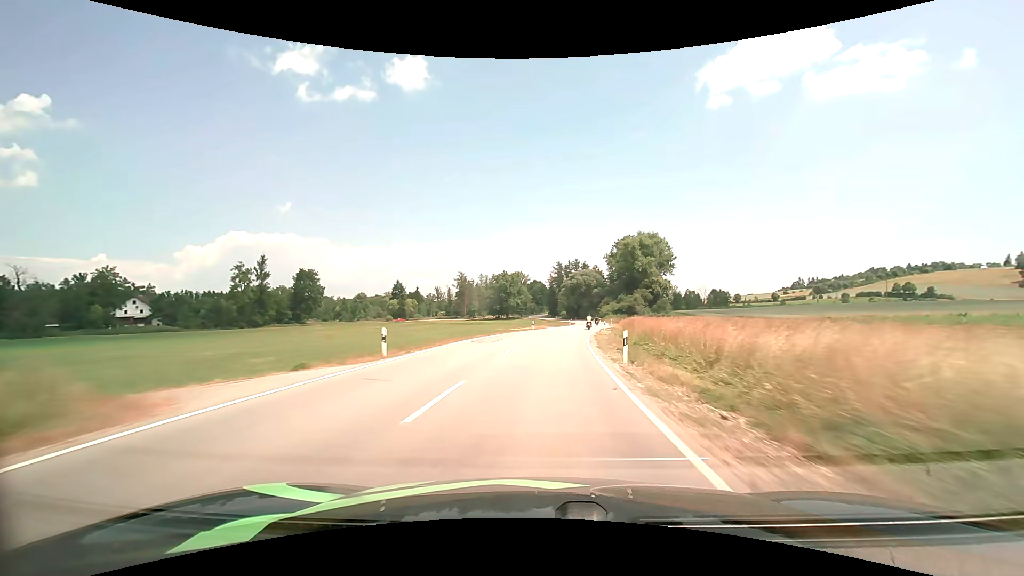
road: secondary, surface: asphalt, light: Day
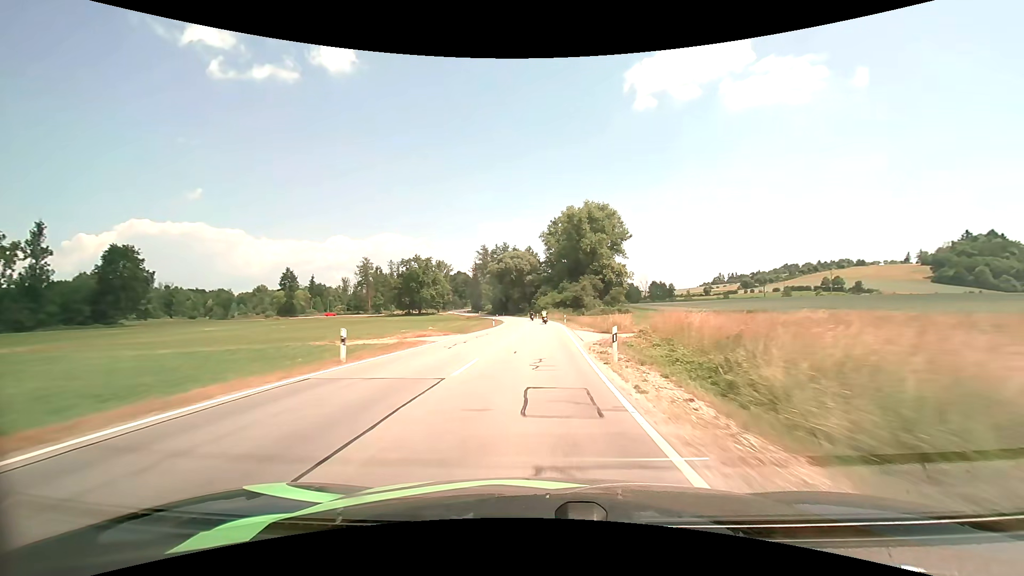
(+3.0, +41.3) m; +8°
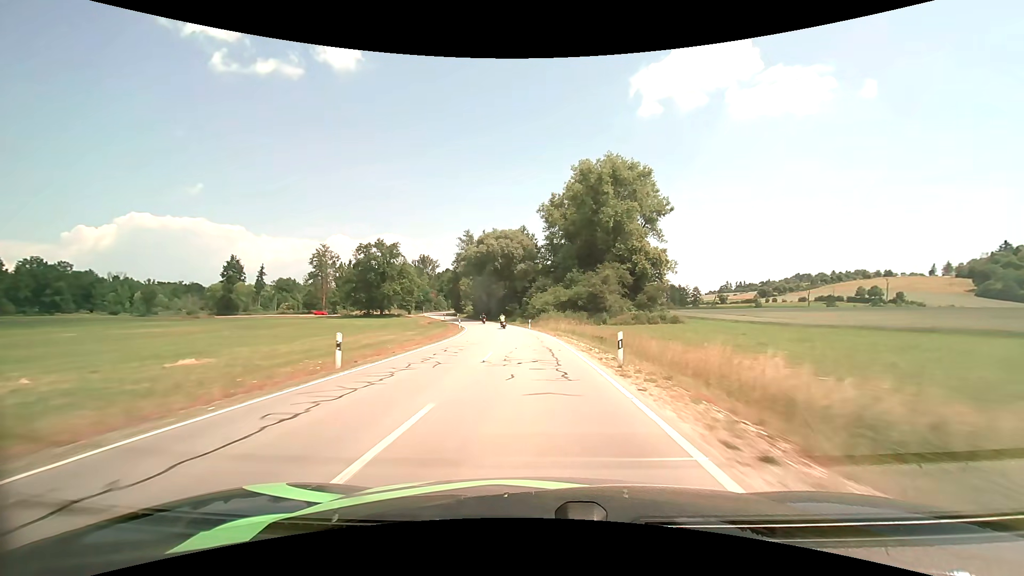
(+0.8, +41.5) m; +1°
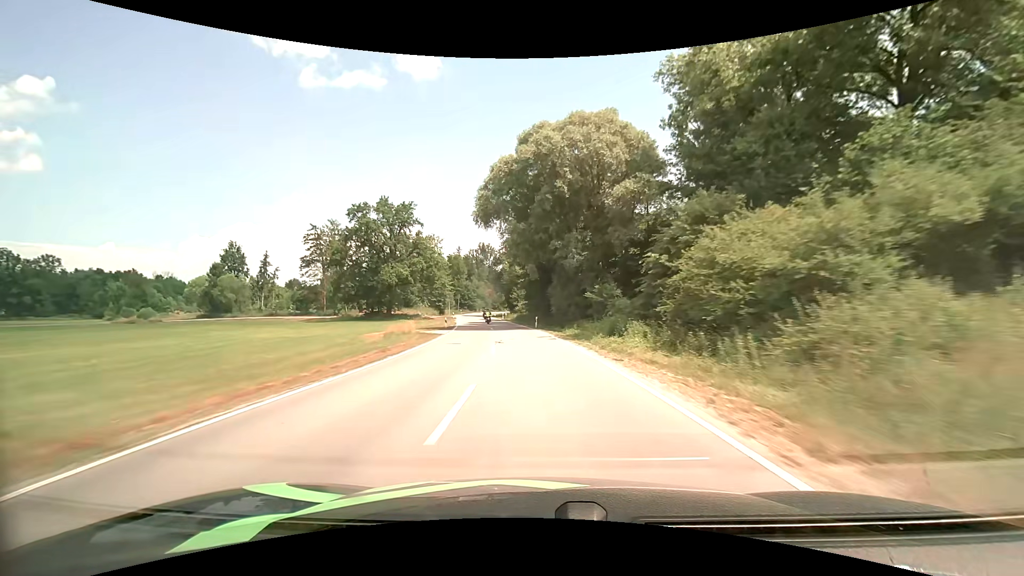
(-3.6, +55.9) m; -9°
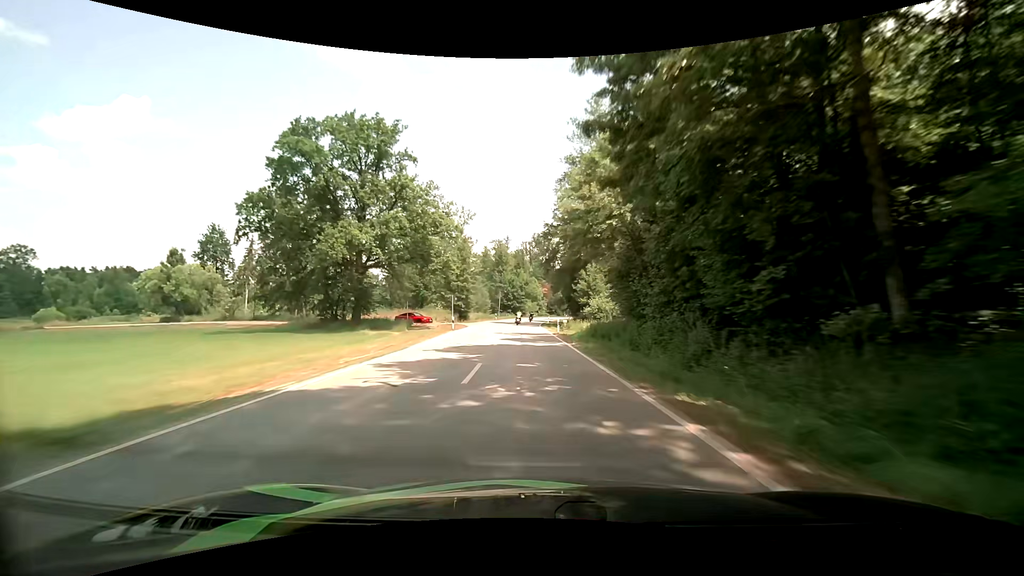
(-2.7, +42.1) m; -7°
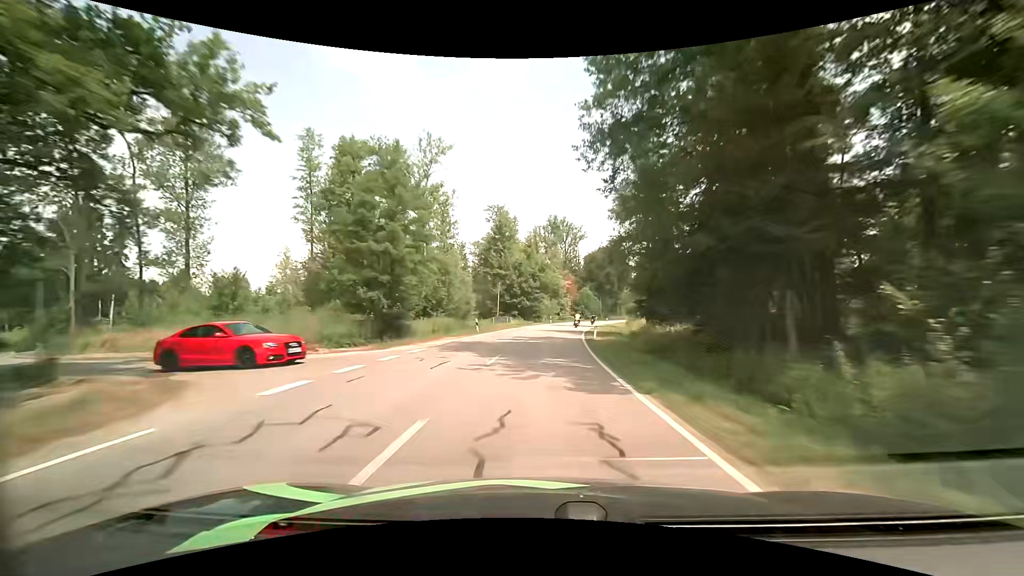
(-1.3, +41.6) m; -2°
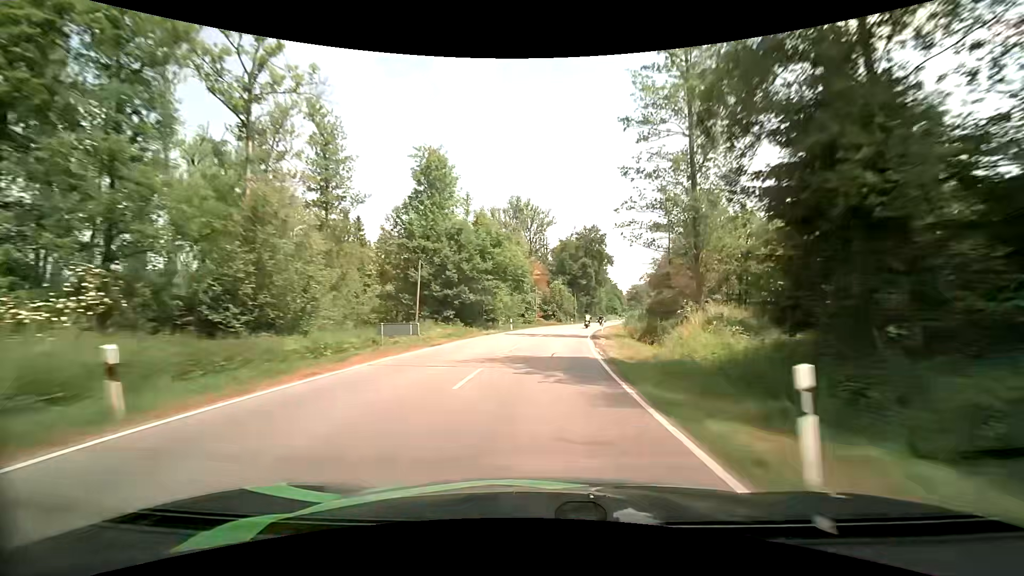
(+0.8, +27.8) m; +4°
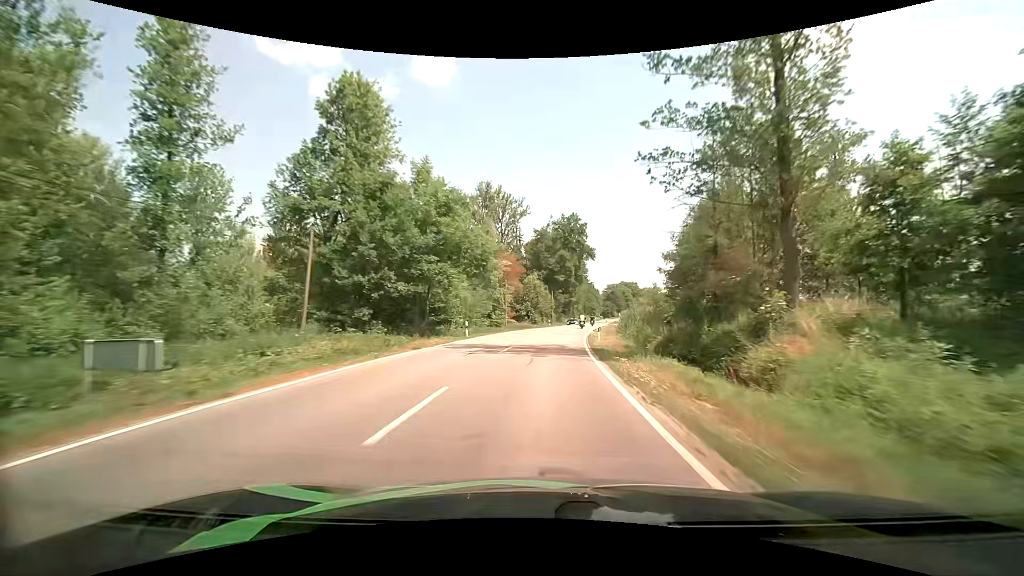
(+0.3, +13.8) m; +3°
(0, +10) (+1, +20) (+1, +30) (+3, +40) (+4, +50) (+5, +60) (+7, +70) (+9, +79) (+10, +89) (+12, +99) m
